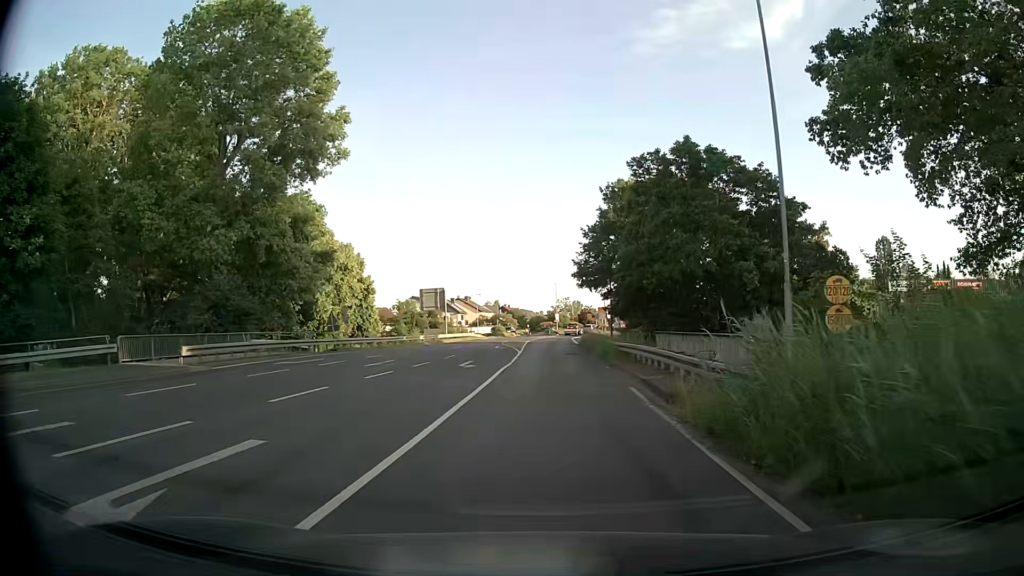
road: tertiary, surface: asphalt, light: Day
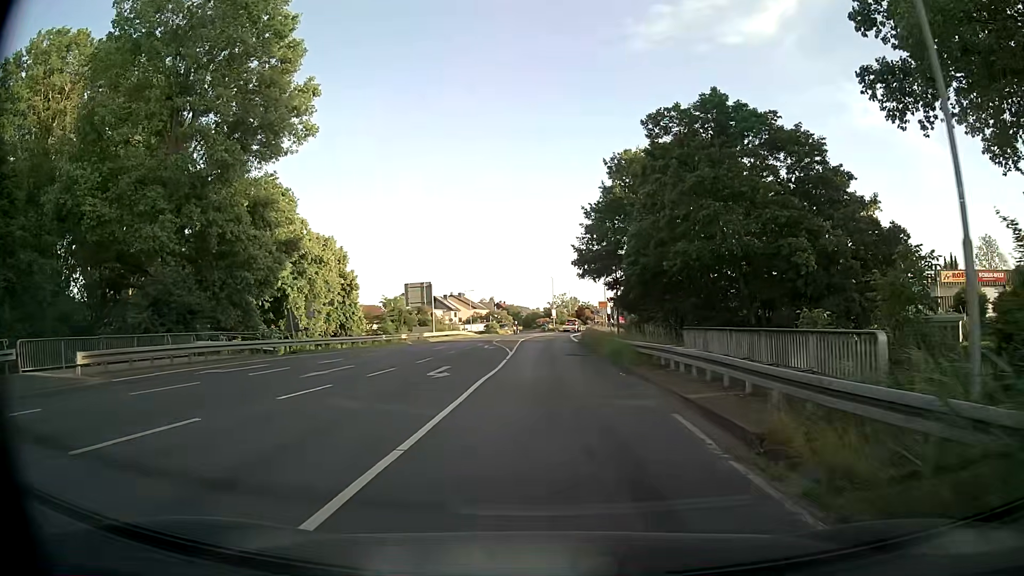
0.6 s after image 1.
(0.0, +5.9) m; 0°
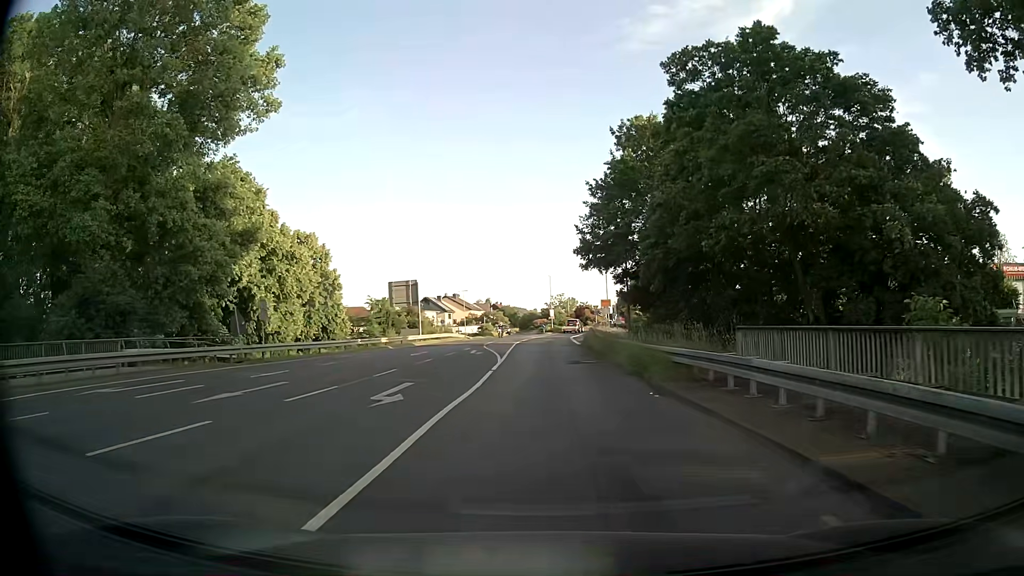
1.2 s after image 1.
(0.0, +5.8) m; 0°
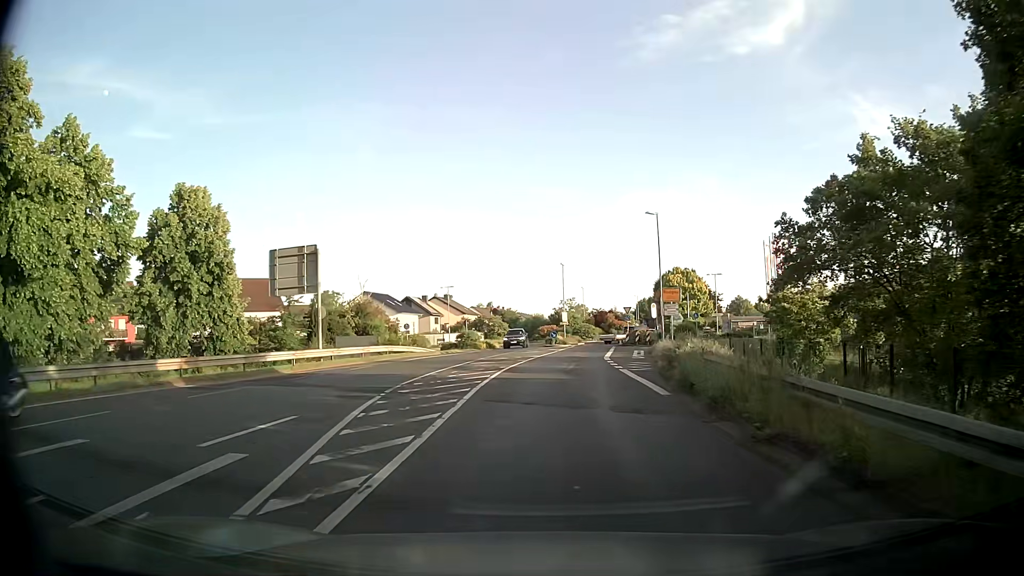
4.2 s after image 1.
(-0.3, +28.7) m; -1°
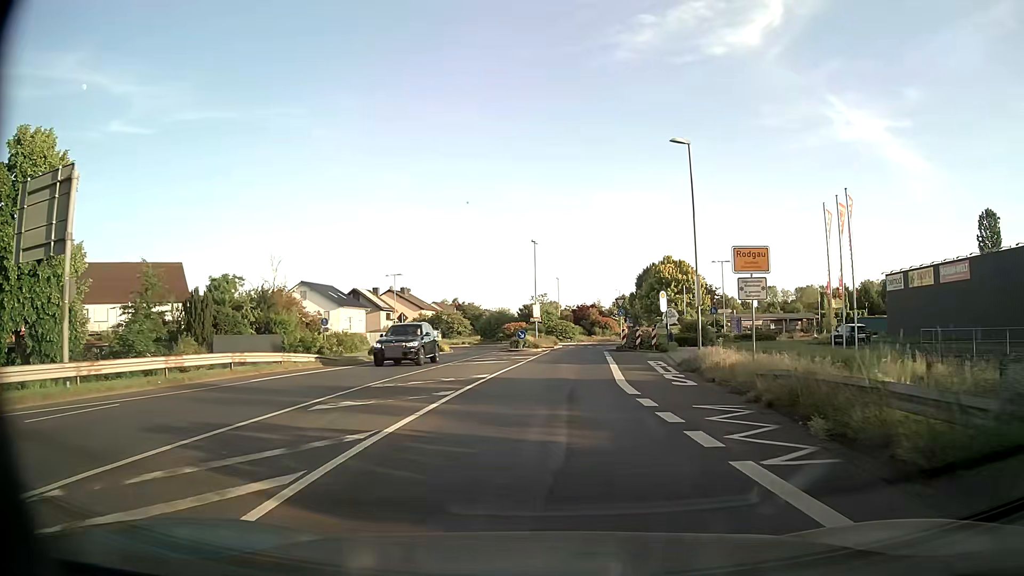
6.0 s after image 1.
(+0.5, +16.8) m; +3°
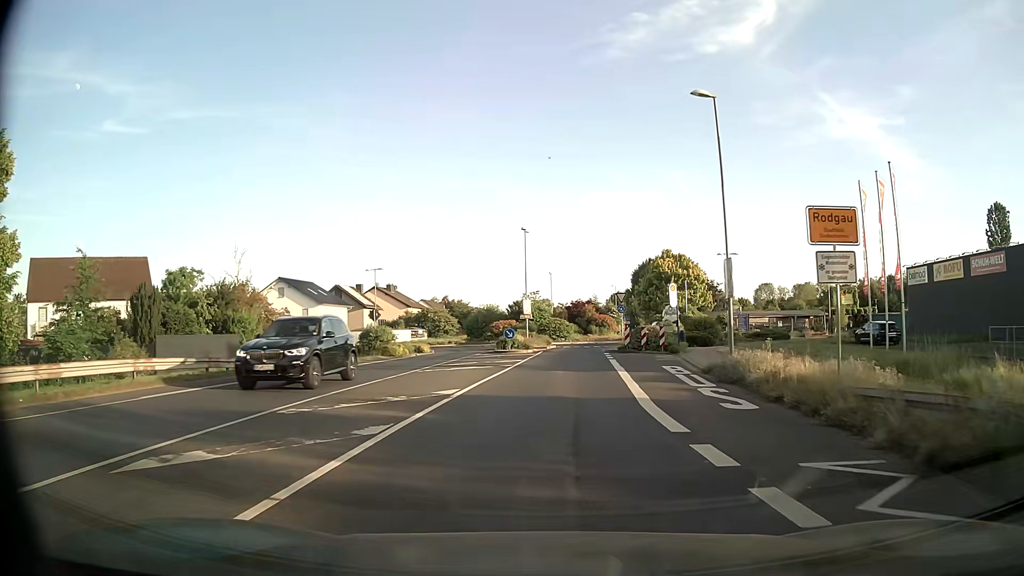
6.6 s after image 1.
(0.0, +5.5) m; 0°
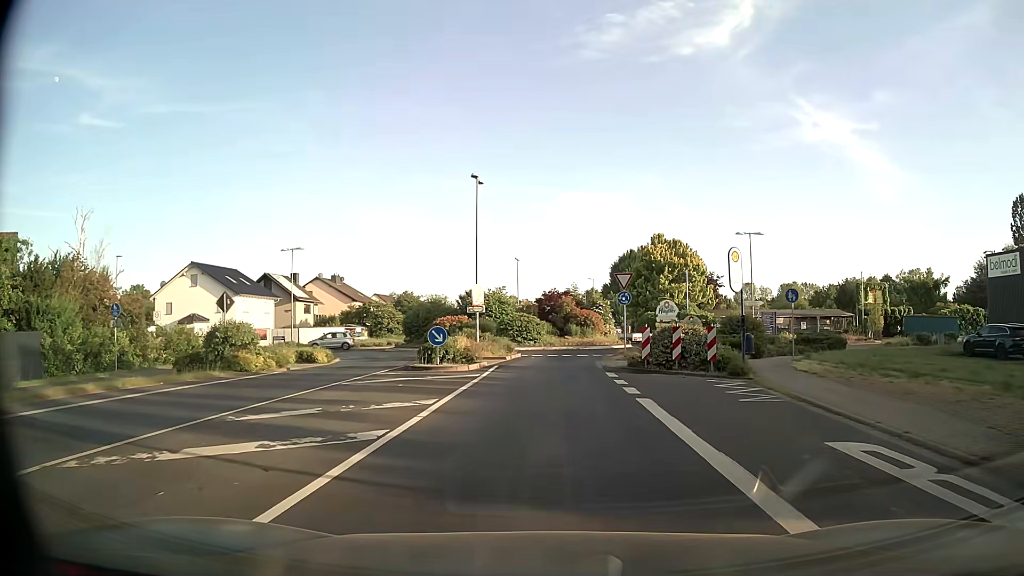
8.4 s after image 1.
(+0.4, +16.2) m; +3°
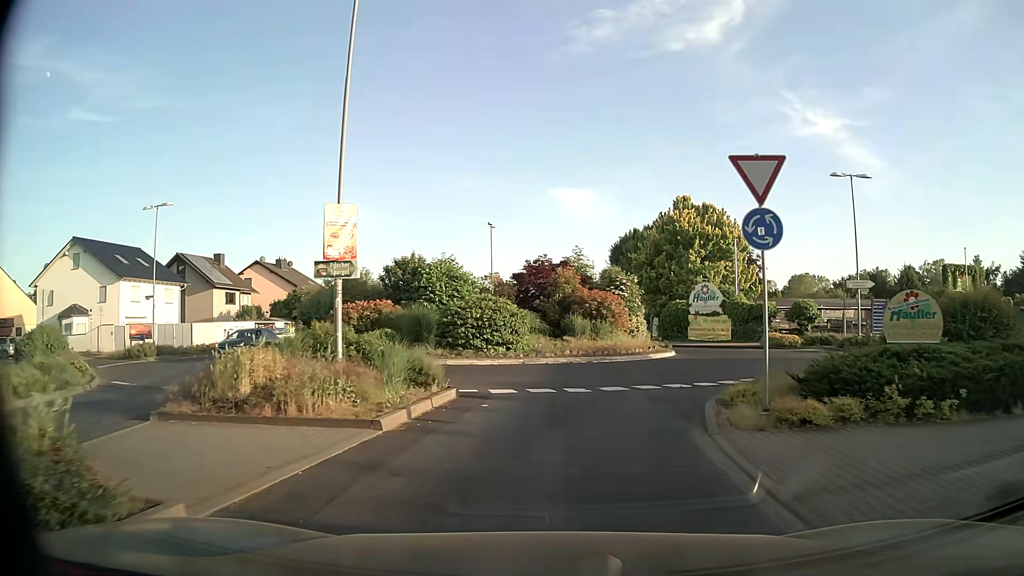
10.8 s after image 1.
(+0.2, +19.4) m; +1°
(0, +10) (+4, +19) (+8, +28) (+6, +38) (+2, +47) (+1, +57) (0, +67) (+1, +77) (+1, +87) (+1, +97) m
